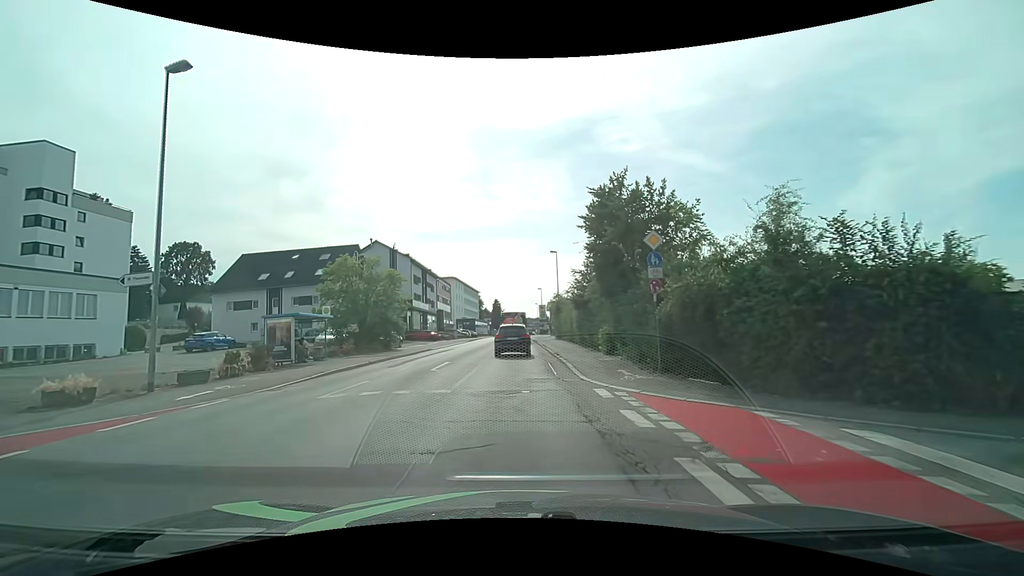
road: tertiary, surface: asphalt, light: Day
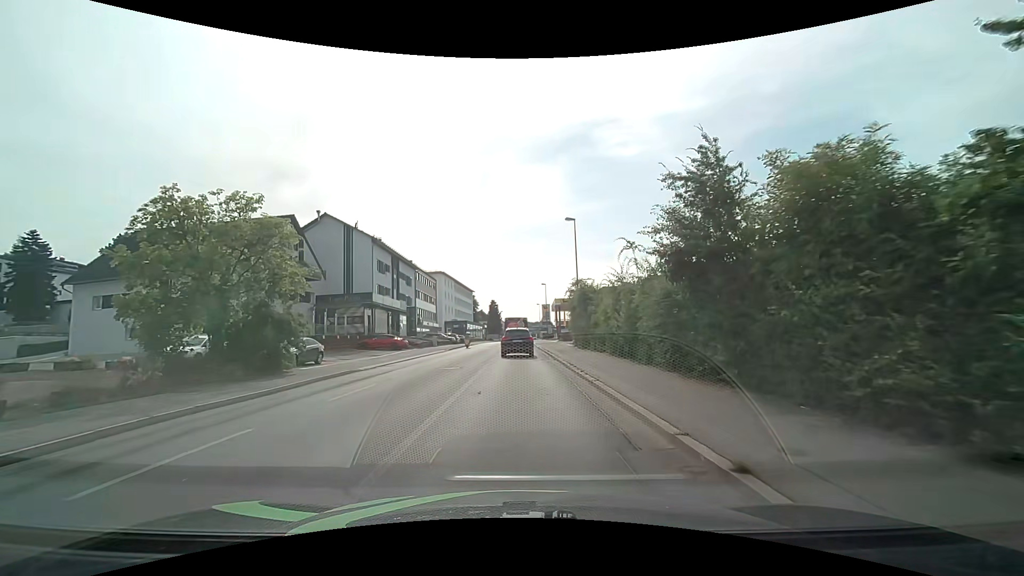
(-0.1, +19.1) m; -1°
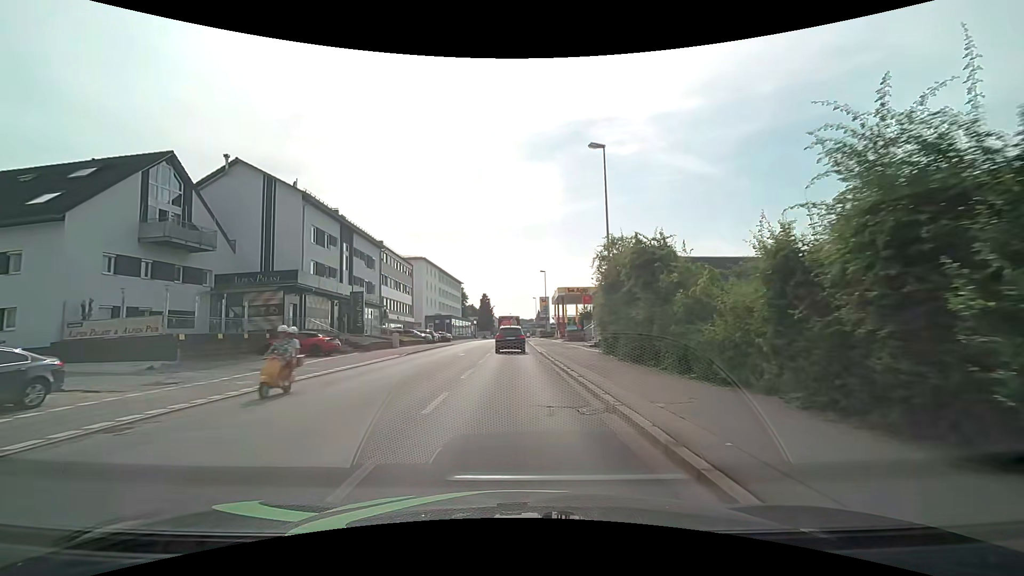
(+0.3, +15.8) m; 0°
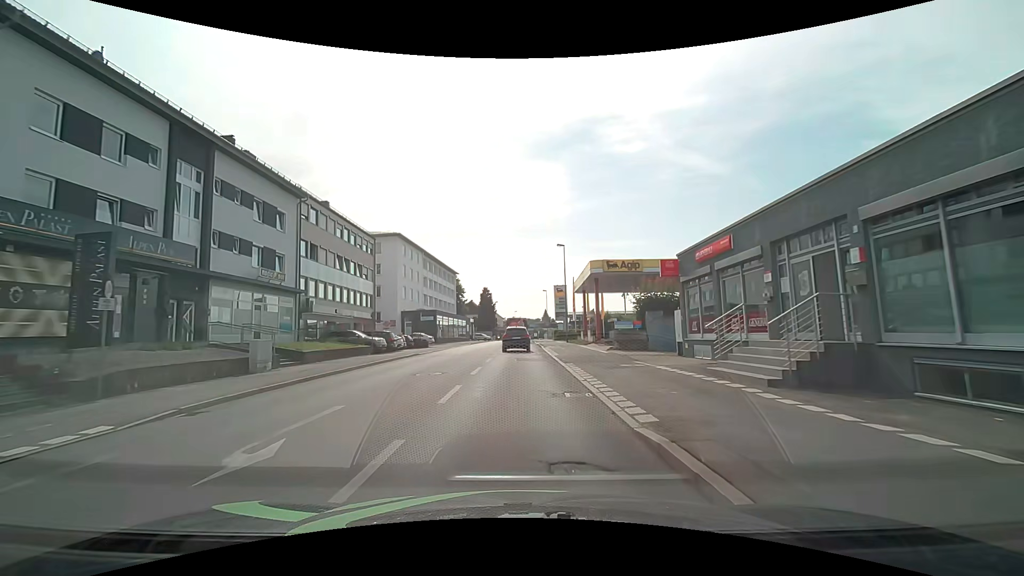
(+0.2, +23.0) m; -1°
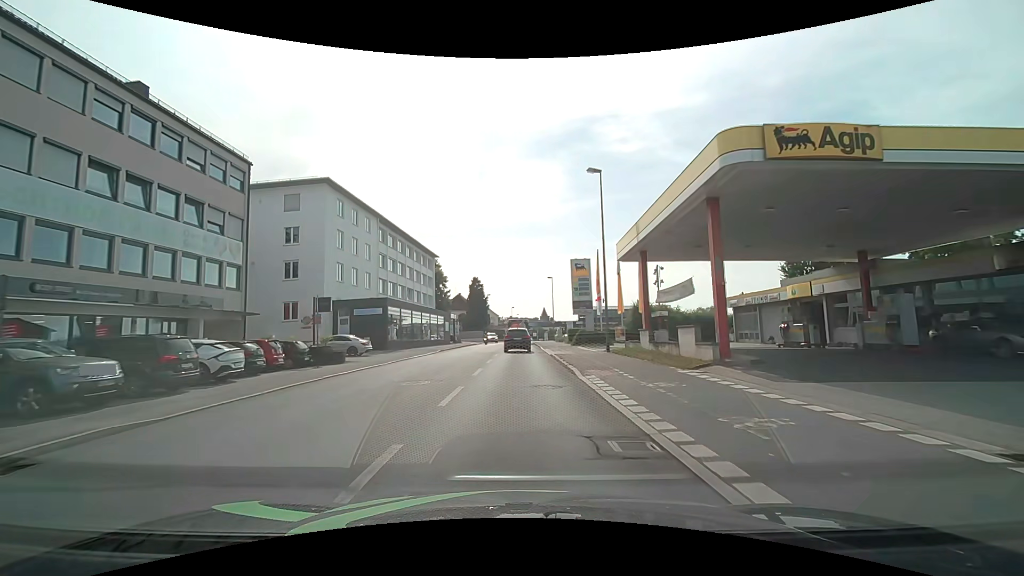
(+0.5, +24.5) m; +1°
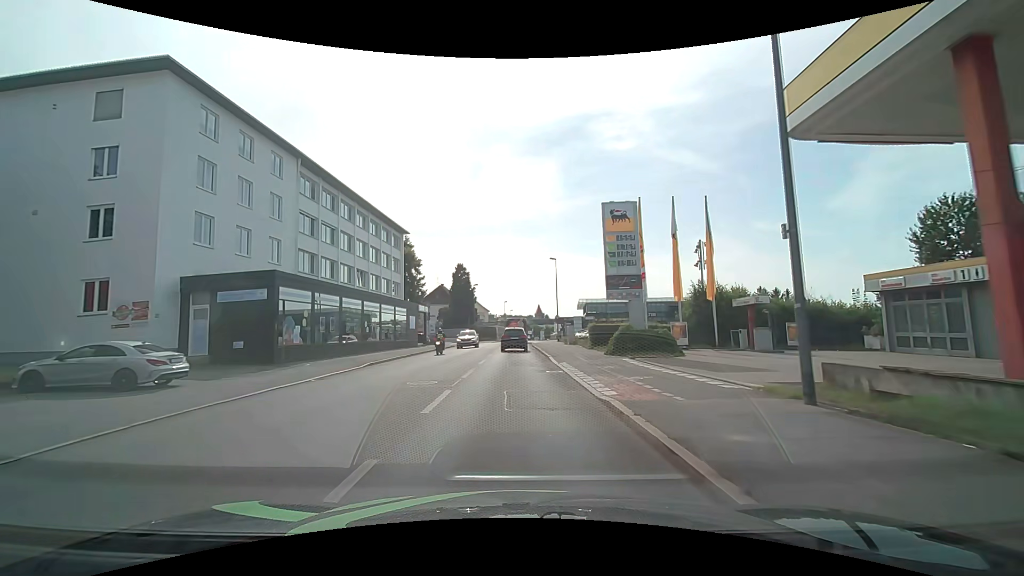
(+0.1, +19.0) m; 0°
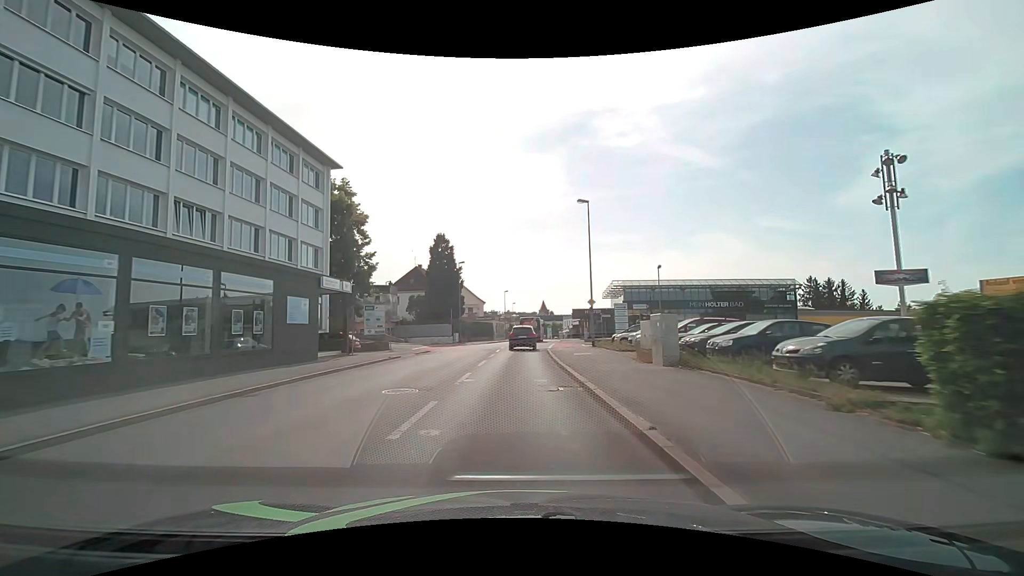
(+0.2, +26.3) m; 0°
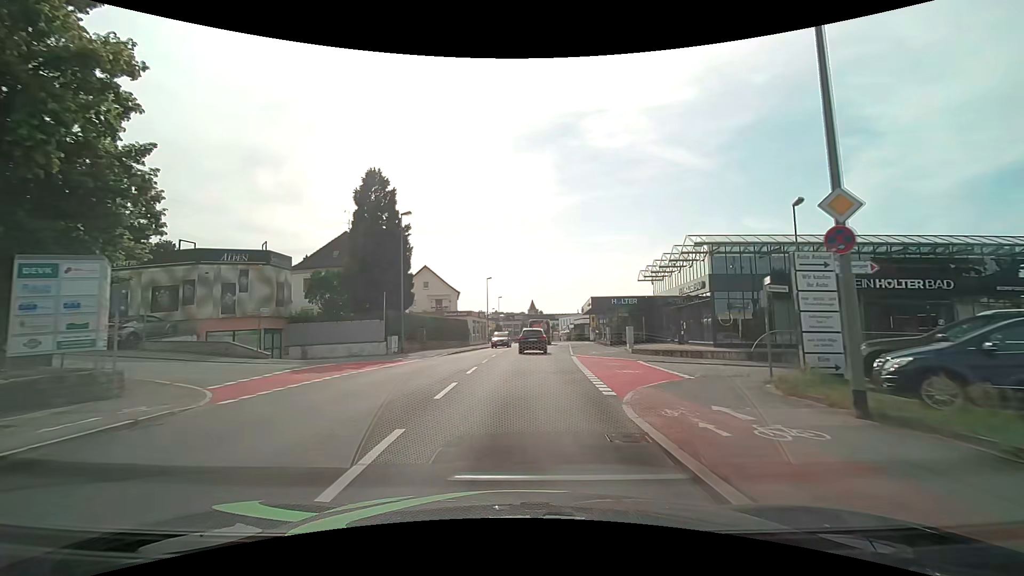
(+0.2, +26.7) m; +1°
(0, +10) (+1, +20) (+1, +30) (+1, +40) (+2, +50) (+2, +60) (+3, +70) (+4, +80) (+5, +90) (+6, +100) m
